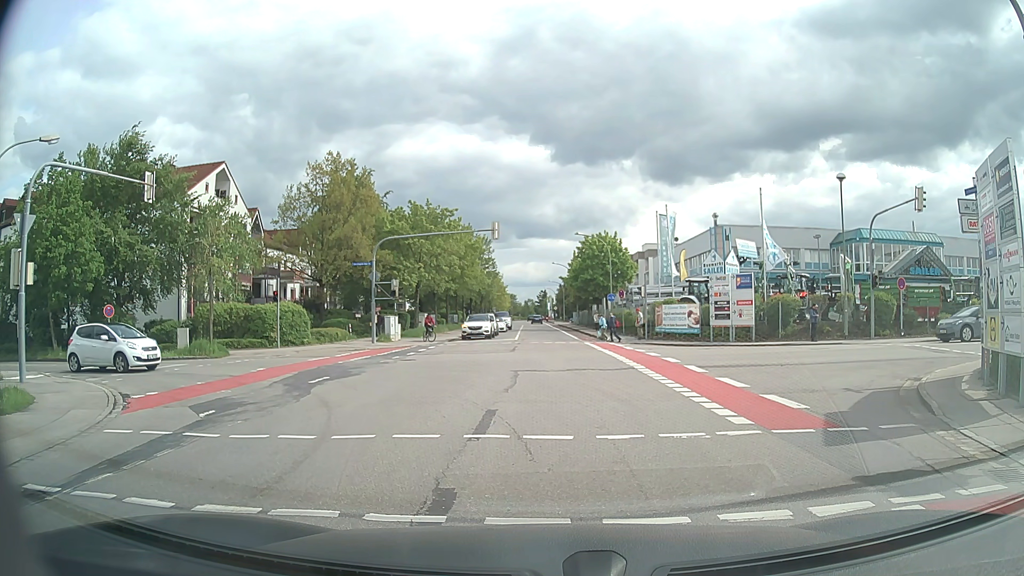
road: tertiary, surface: asphalt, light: Day
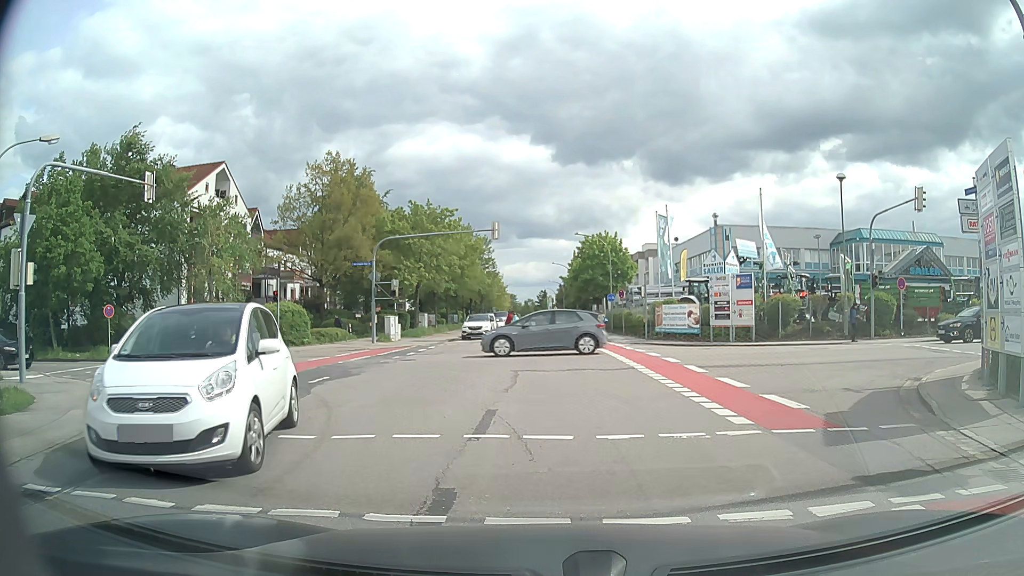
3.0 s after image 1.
(0.0, 0.0) m; 0°
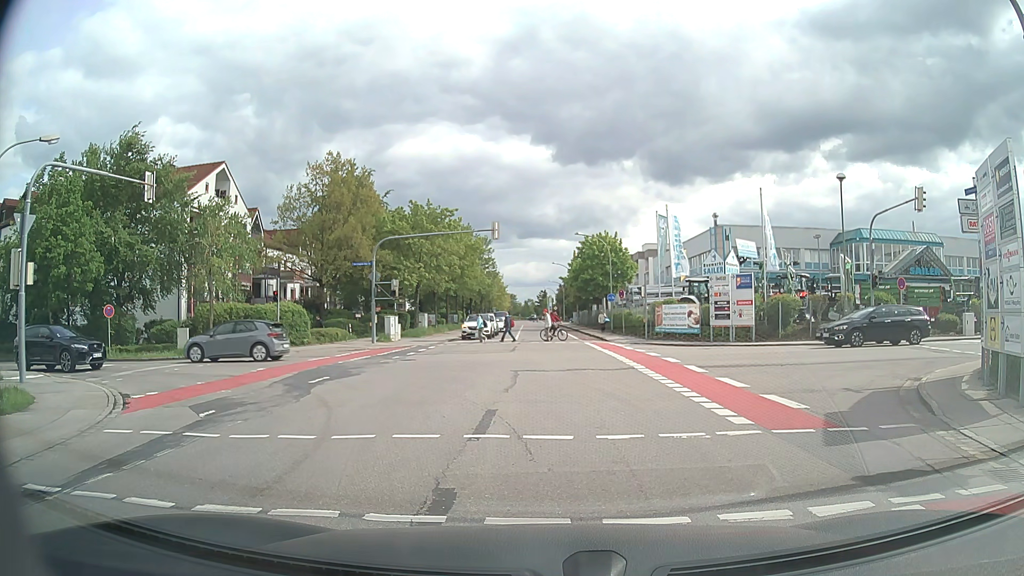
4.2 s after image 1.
(0.0, 0.0) m; 0°
